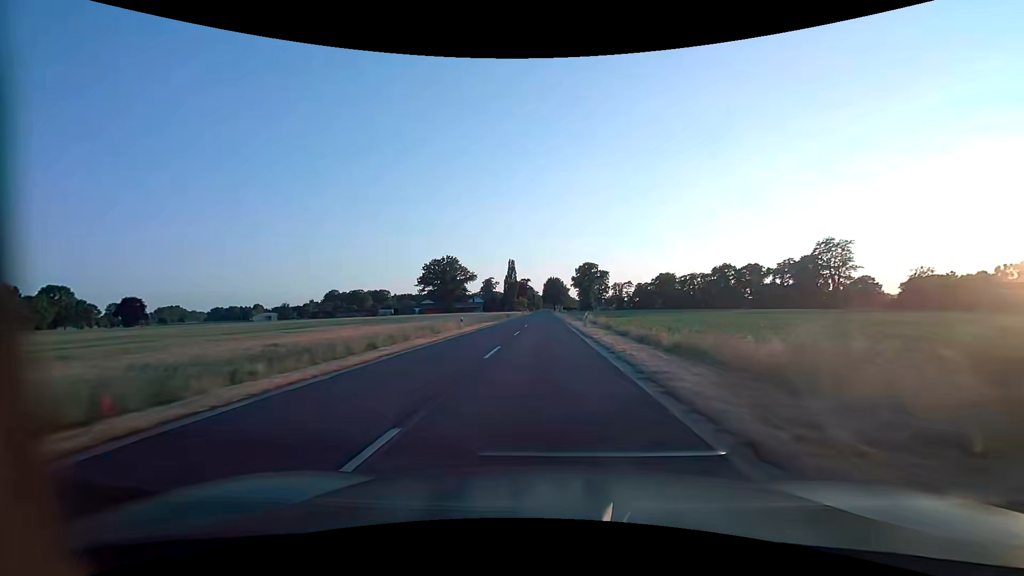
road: secondary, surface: asphalt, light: Day
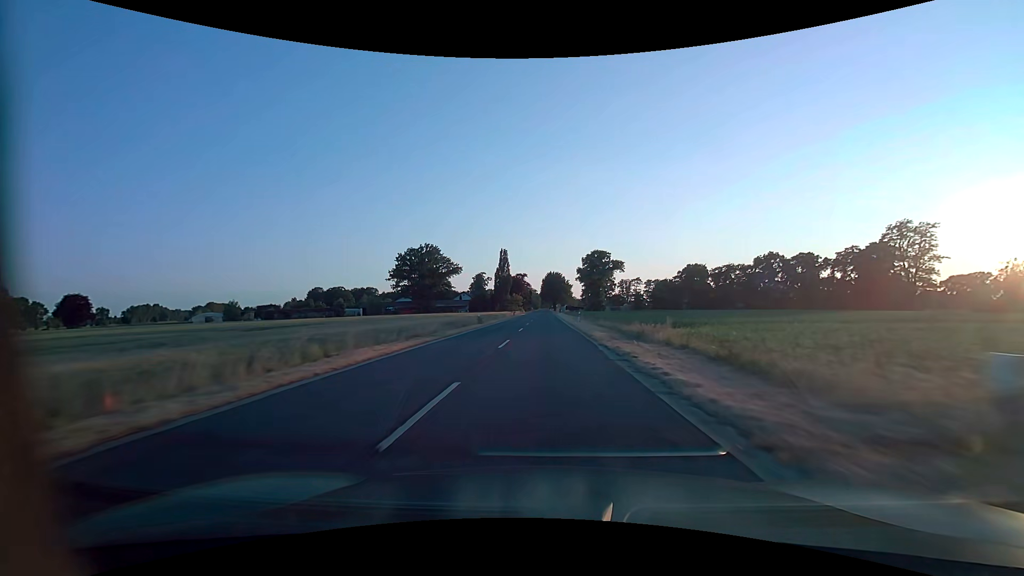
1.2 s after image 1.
(+0.1, +32.8) m; 0°
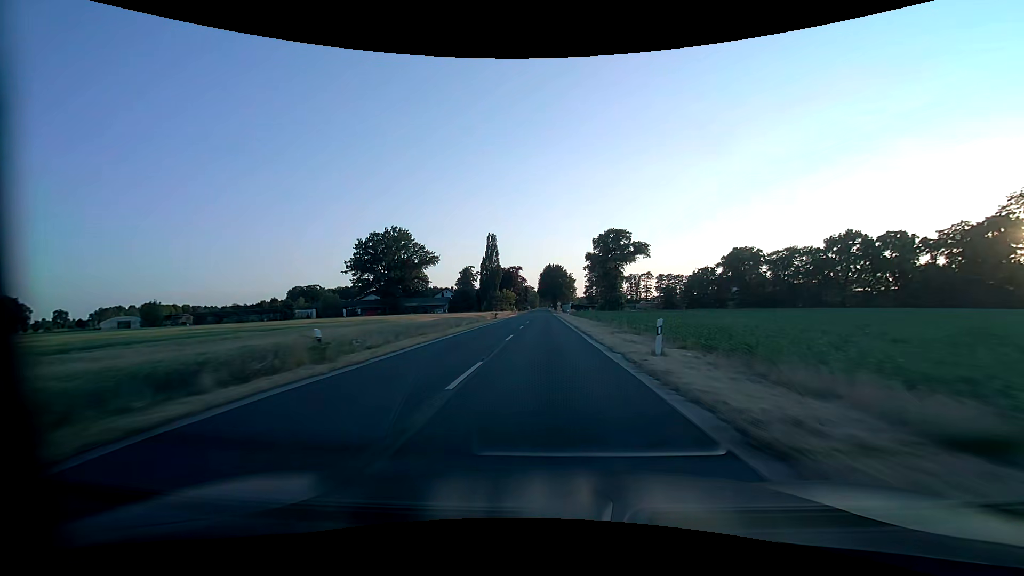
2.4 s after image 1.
(0.0, +32.9) m; 0°
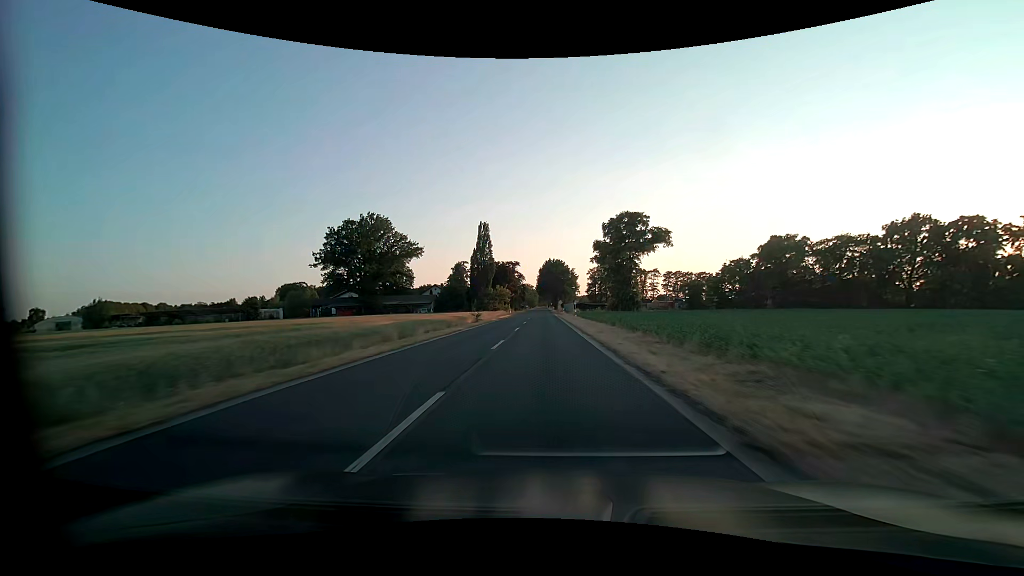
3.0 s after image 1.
(0.0, +16.5) m; 0°
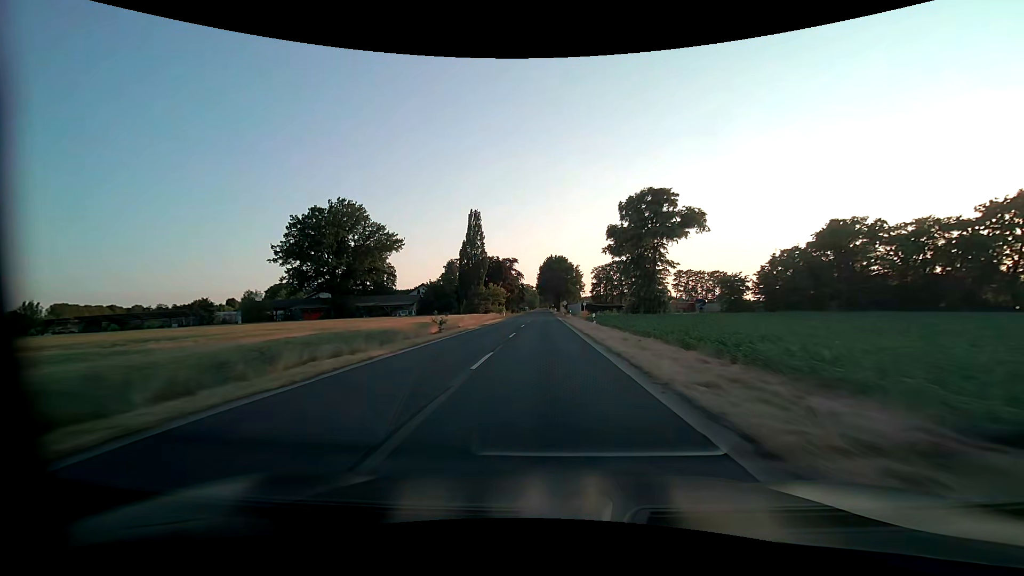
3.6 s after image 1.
(0.0, +16.5) m; 0°
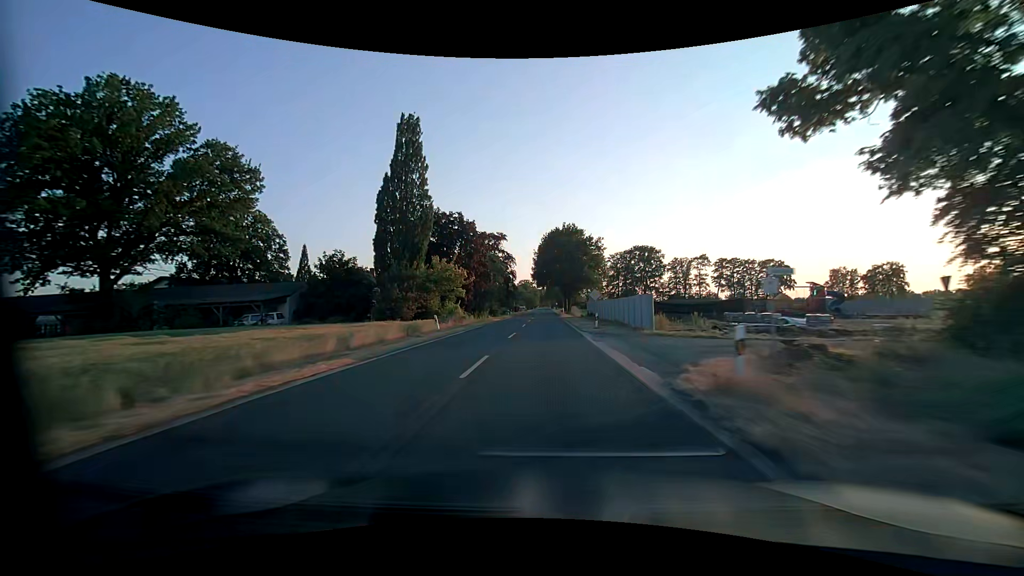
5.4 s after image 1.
(-0.1, +49.7) m; 0°
